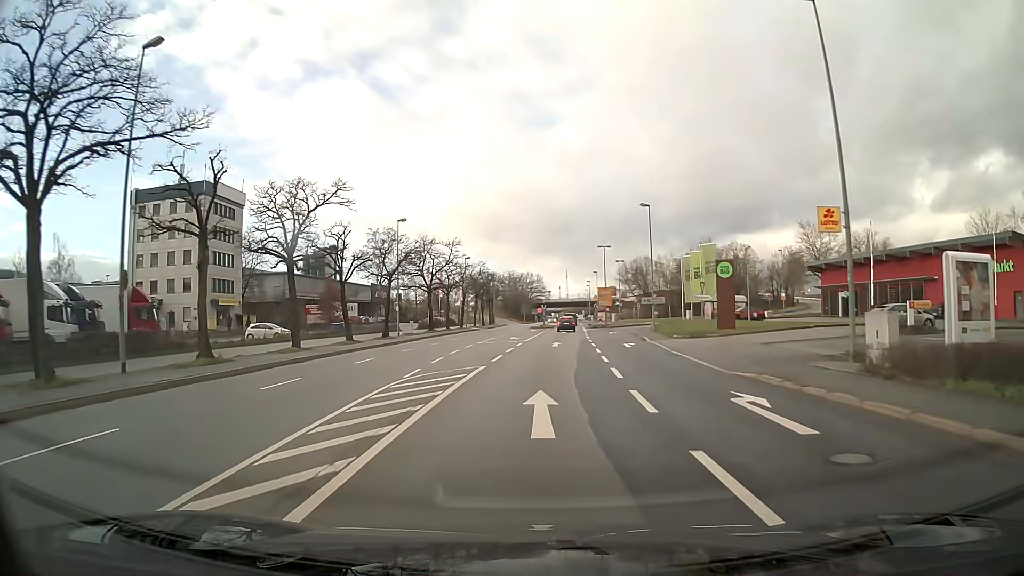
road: primary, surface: asphalt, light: Day
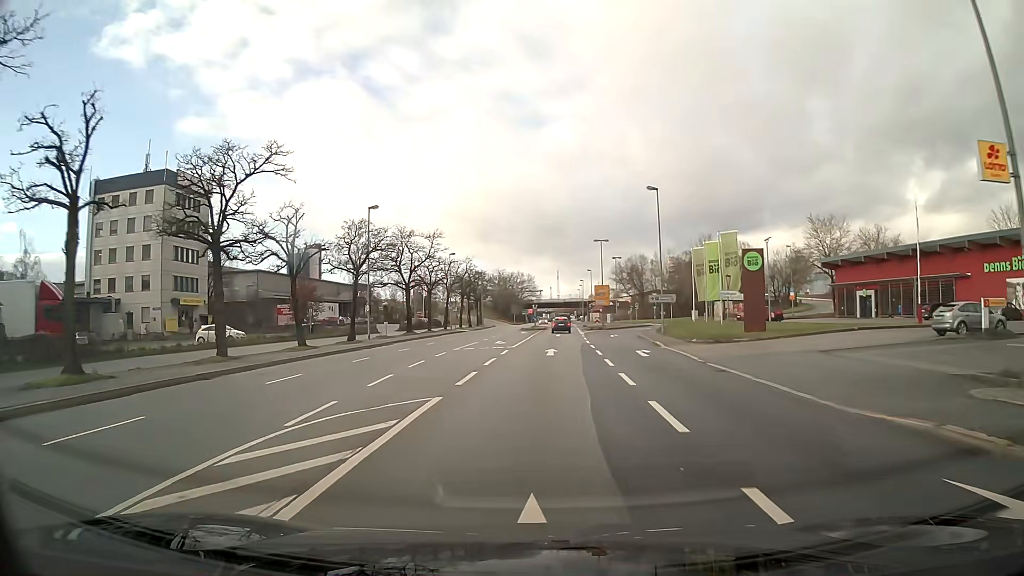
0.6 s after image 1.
(+0.1, +7.5) m; +1°
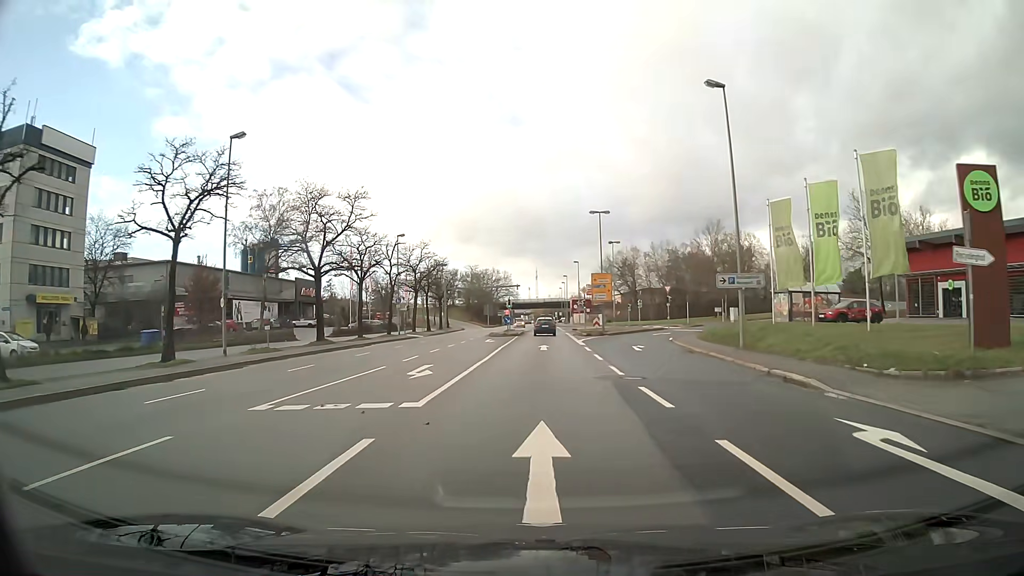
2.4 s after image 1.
(+0.4, +21.9) m; +2°
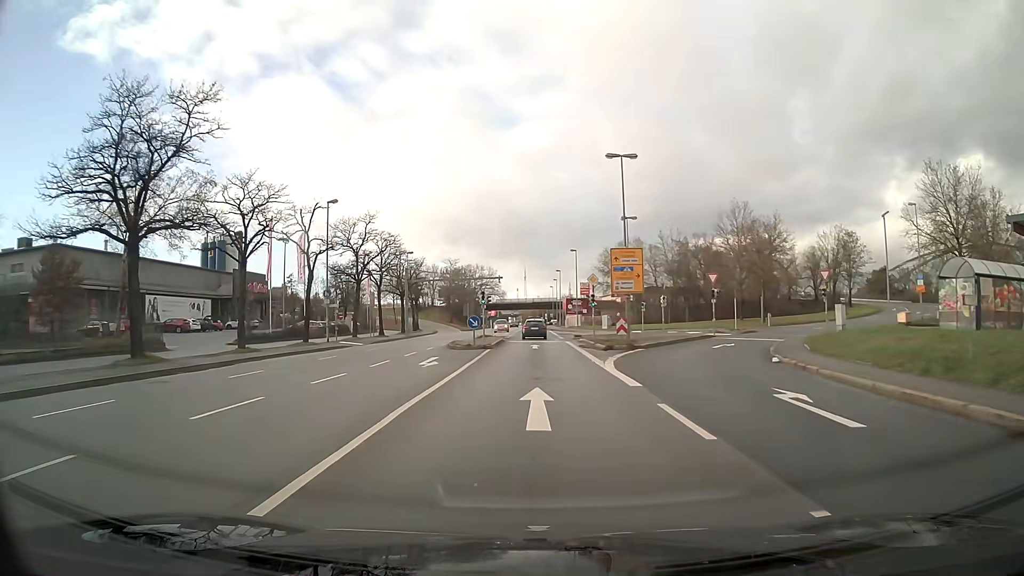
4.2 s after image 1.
(+0.2, +20.8) m; +1°
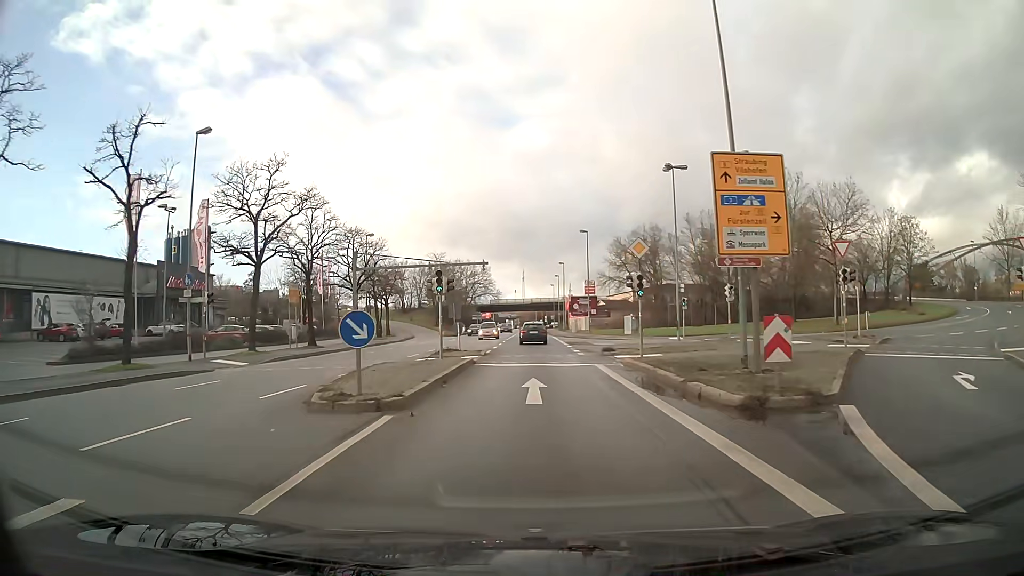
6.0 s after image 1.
(0.0, +20.6) m; 0°
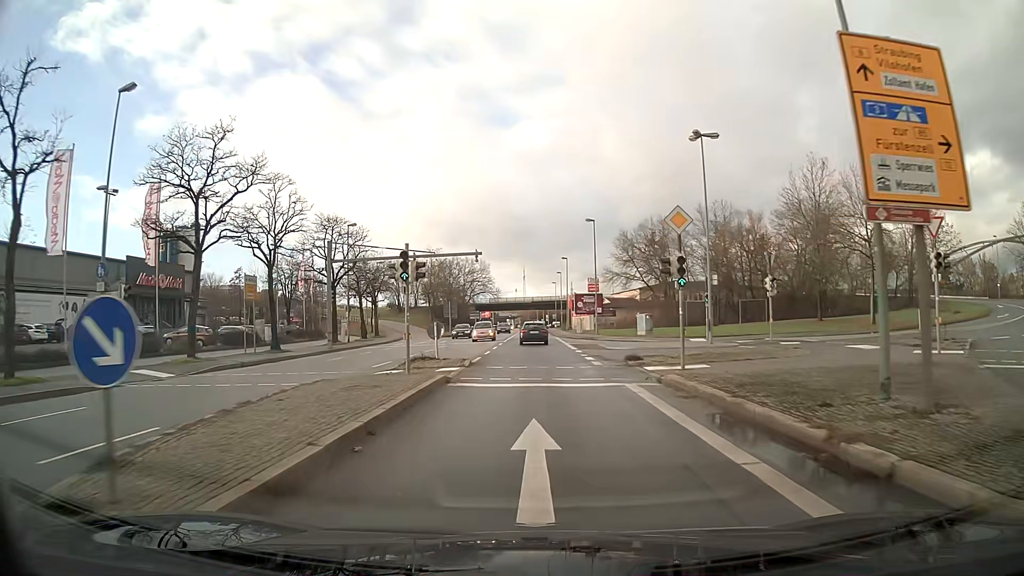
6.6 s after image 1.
(0.0, +6.9) m; 0°
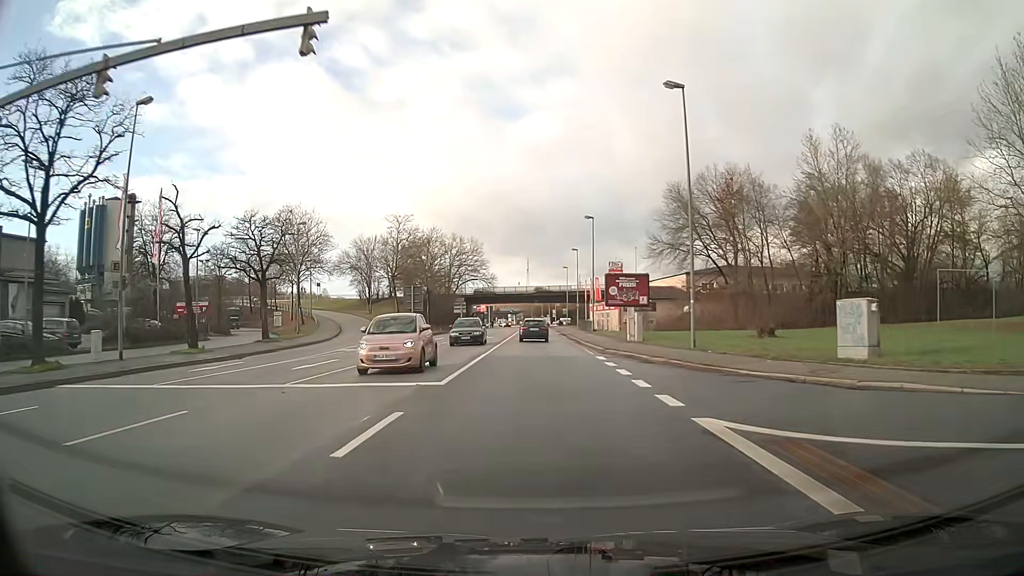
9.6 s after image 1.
(-0.1, +34.8) m; 0°
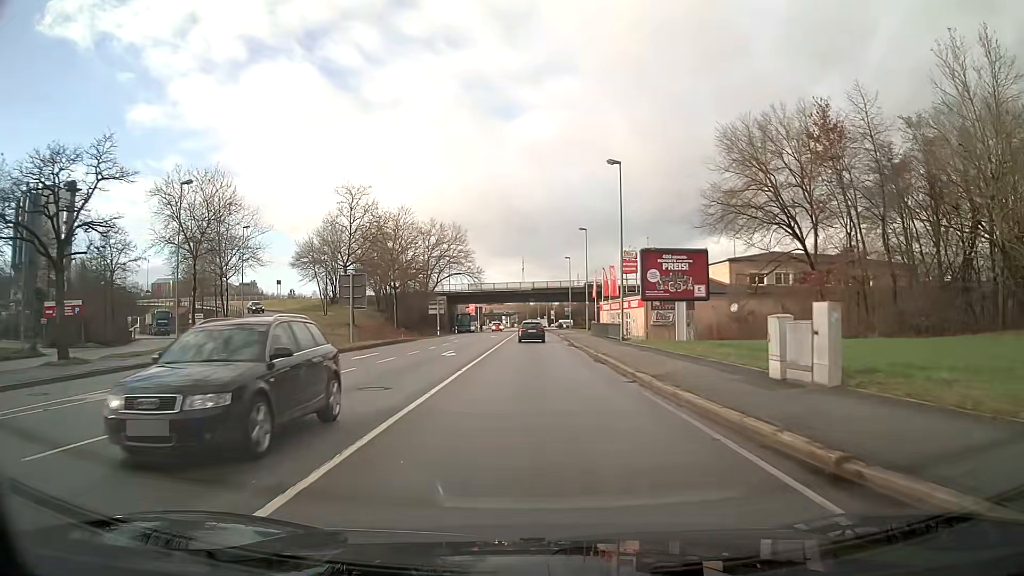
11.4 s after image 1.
(+0.1, +21.7) m; 0°
(0, +10) (0, +20) (0, +30) (0, +40) (0, +50) (0, +60) (0, +70) (0, +80) (0, +90) (0, +100) m
